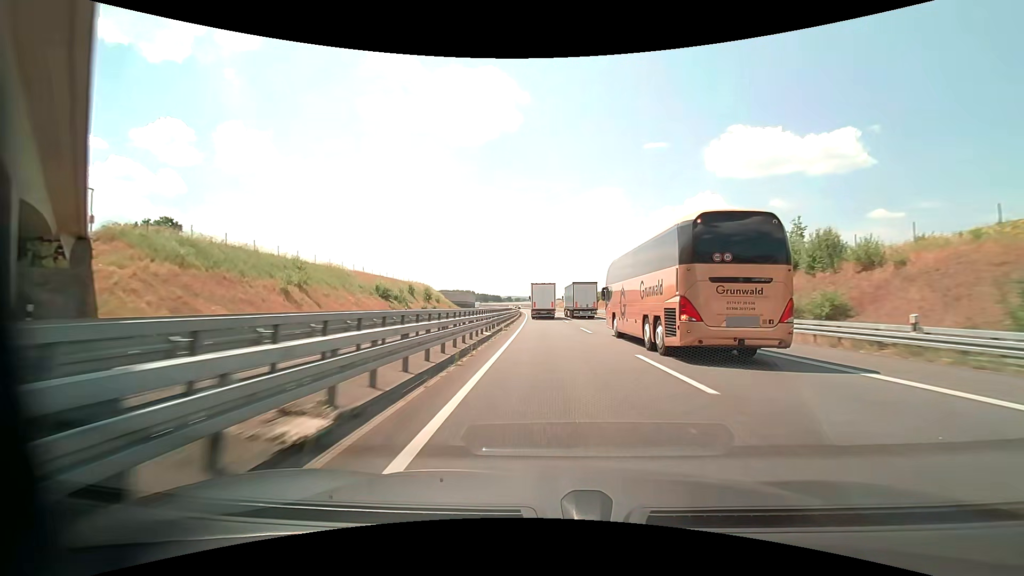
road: motorway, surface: asphalt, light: Day
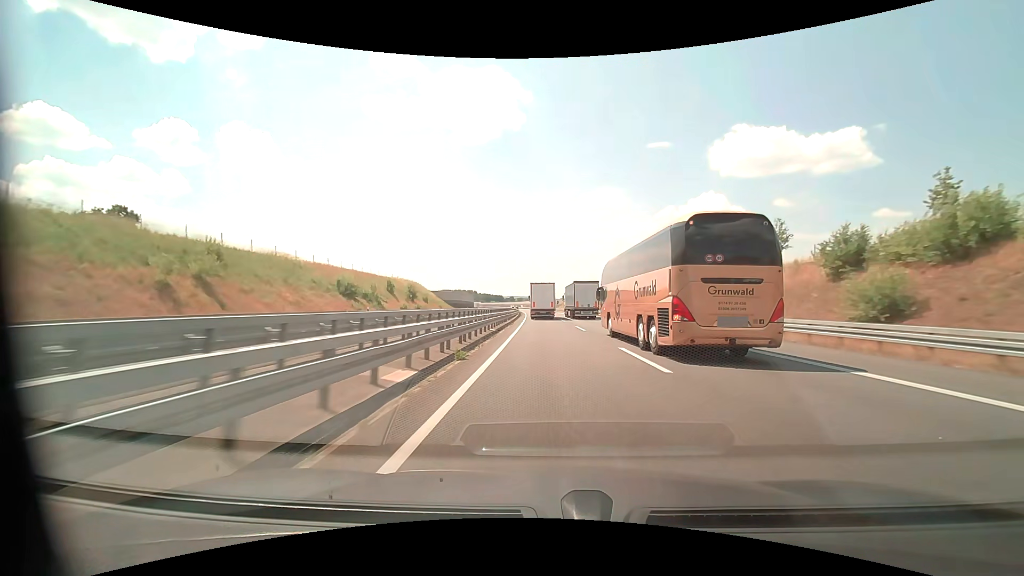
(-0.1, +15.8) m; -1°
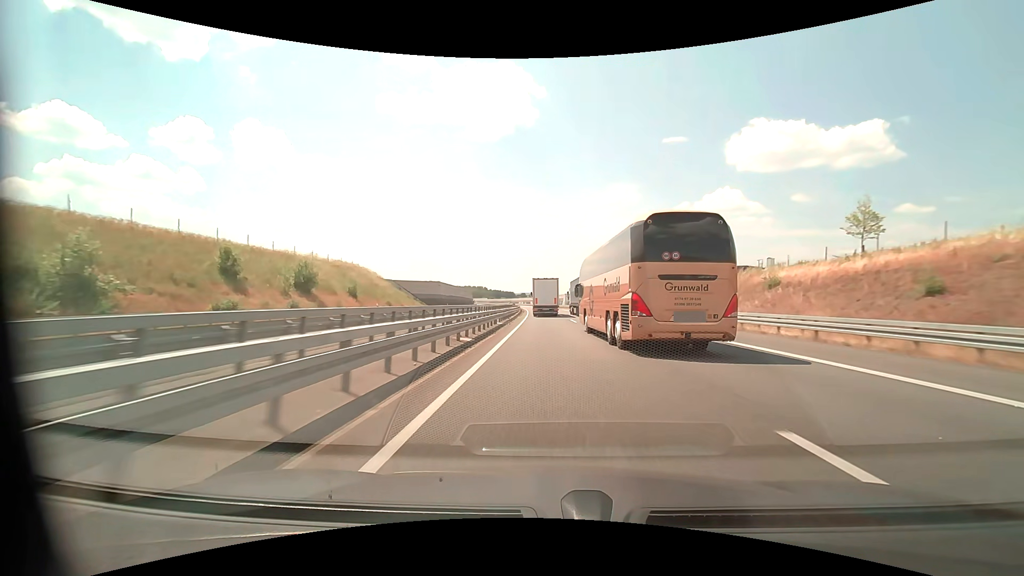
(-0.6, +47.2) m; -2°
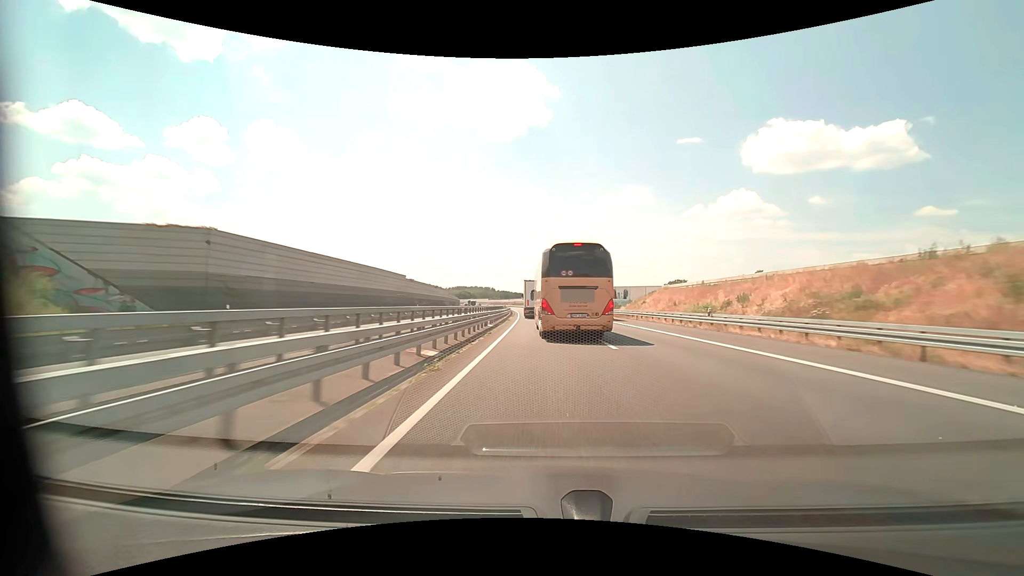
(-1.0, +74.7) m; -1°
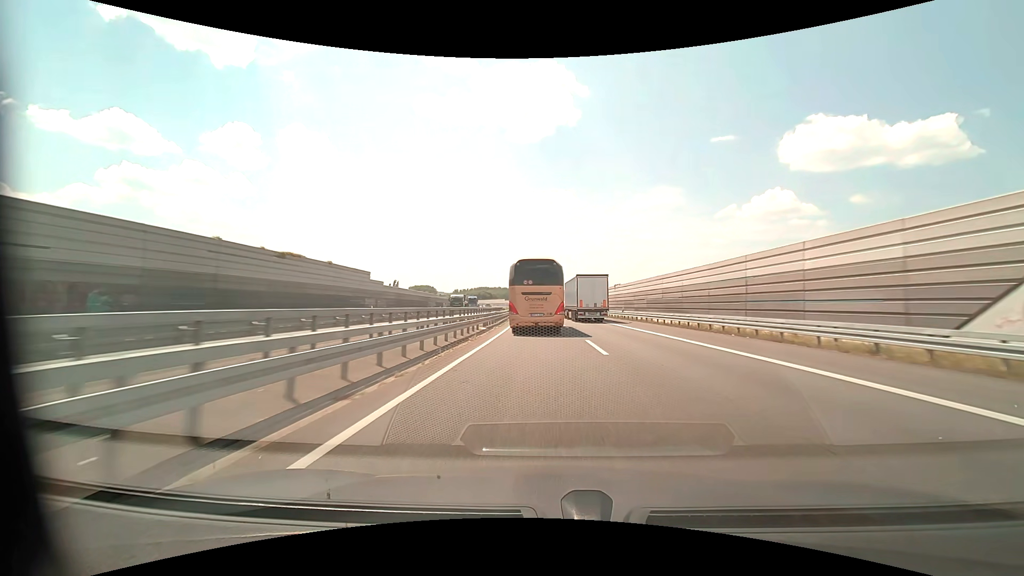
(-1.6, +74.2) m; -3°
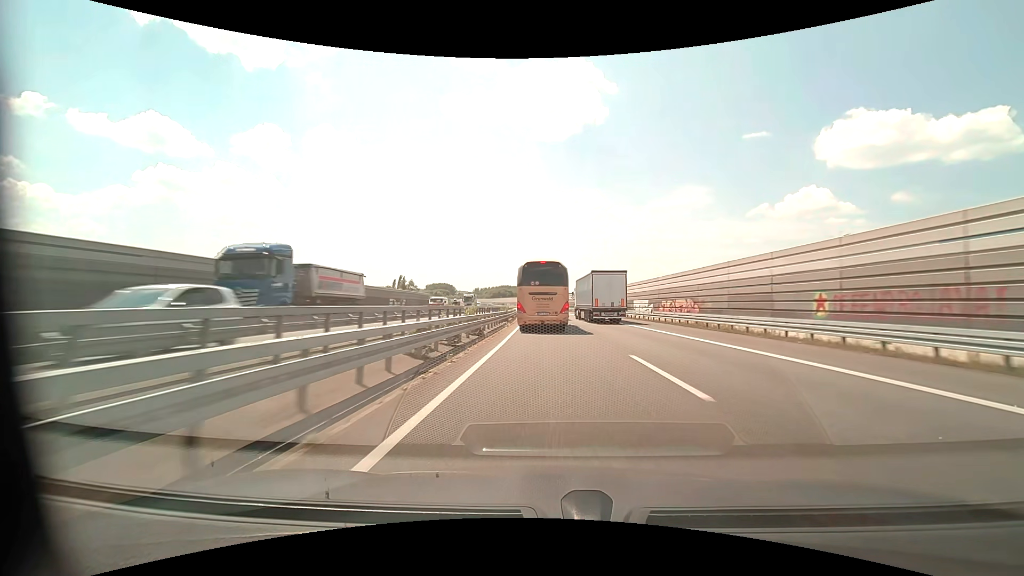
(-1.6, +61.2) m; -3°
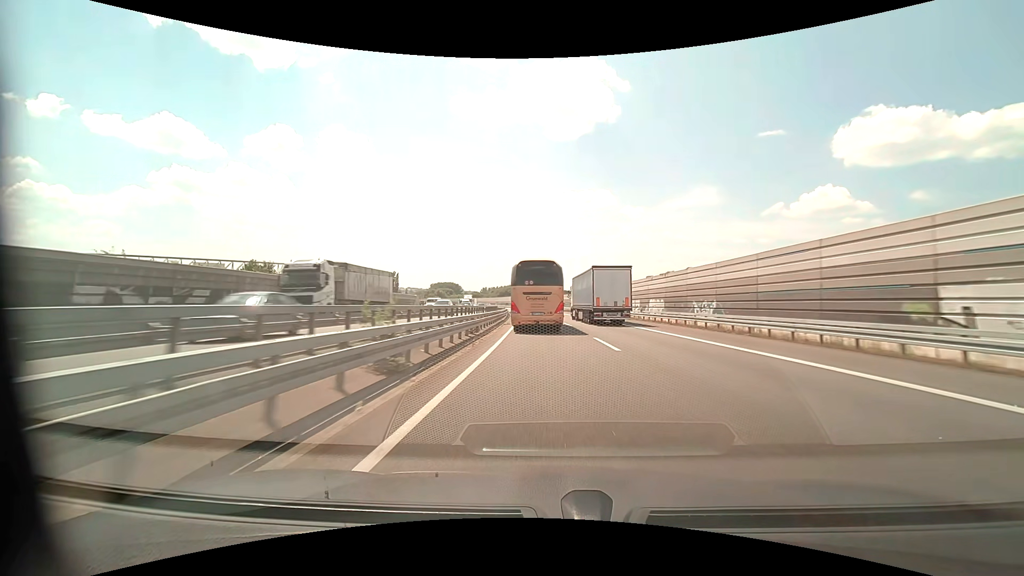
(-0.4, +47.0) m; -1°
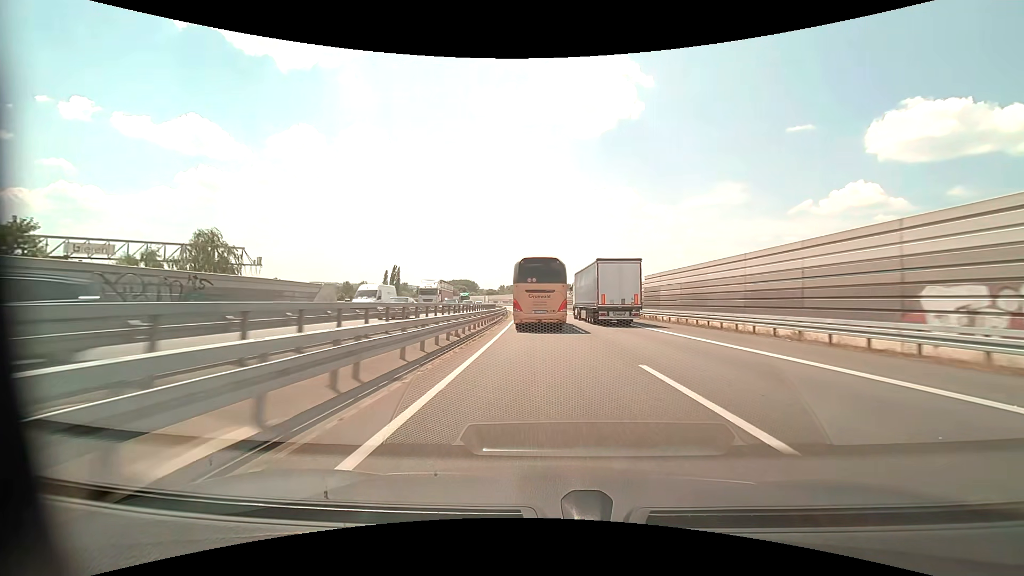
(-0.9, +46.3) m; -2°
(0, +10) (0, +20) (0, +30) (-1, +40) (-1, +50) (-2, +60) (-2, +70) (-3, +80) (-4, +90) (-5, +100) m
